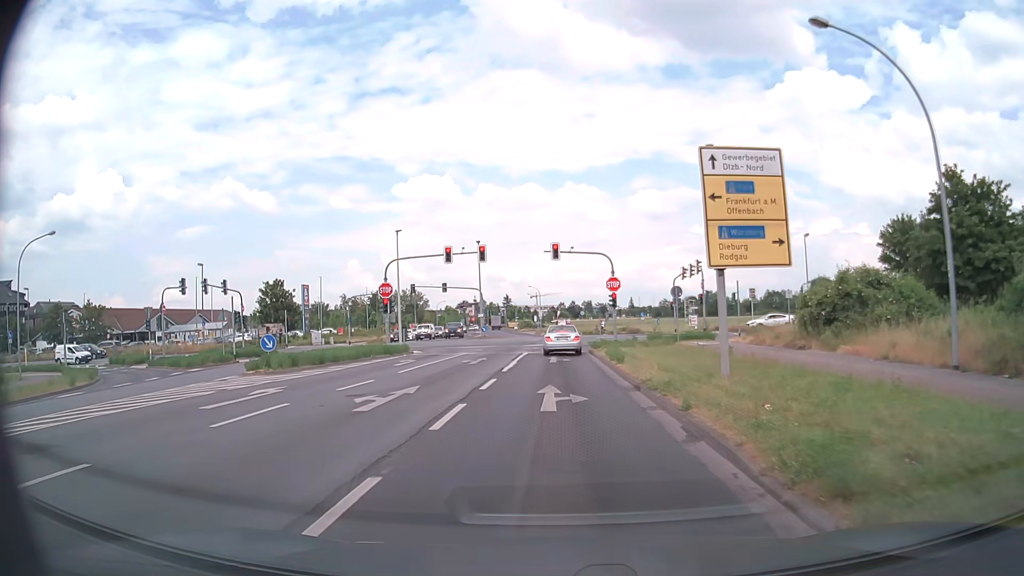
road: tertiary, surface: asphalt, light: Day
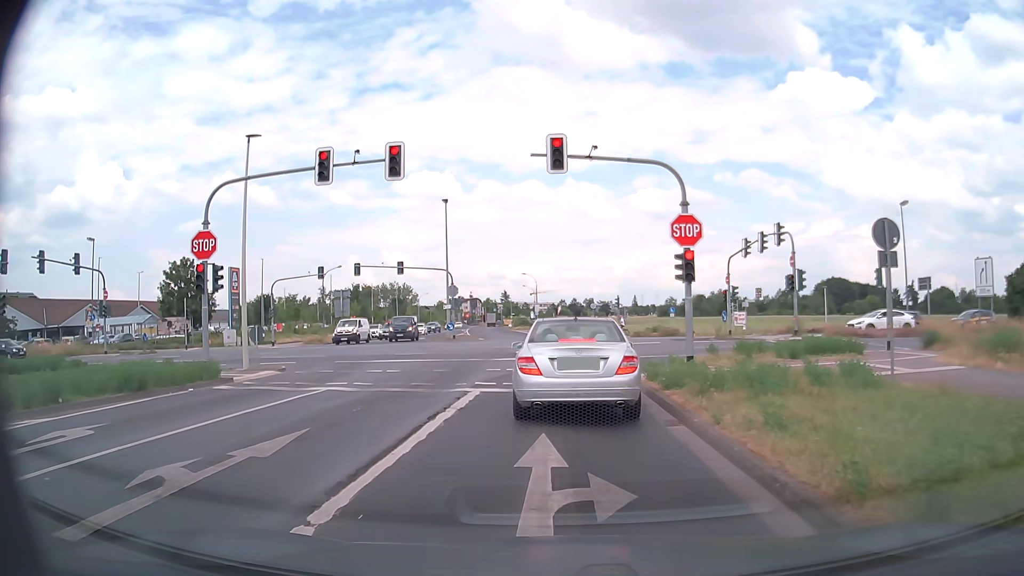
(0.0, +21.4) m; 0°
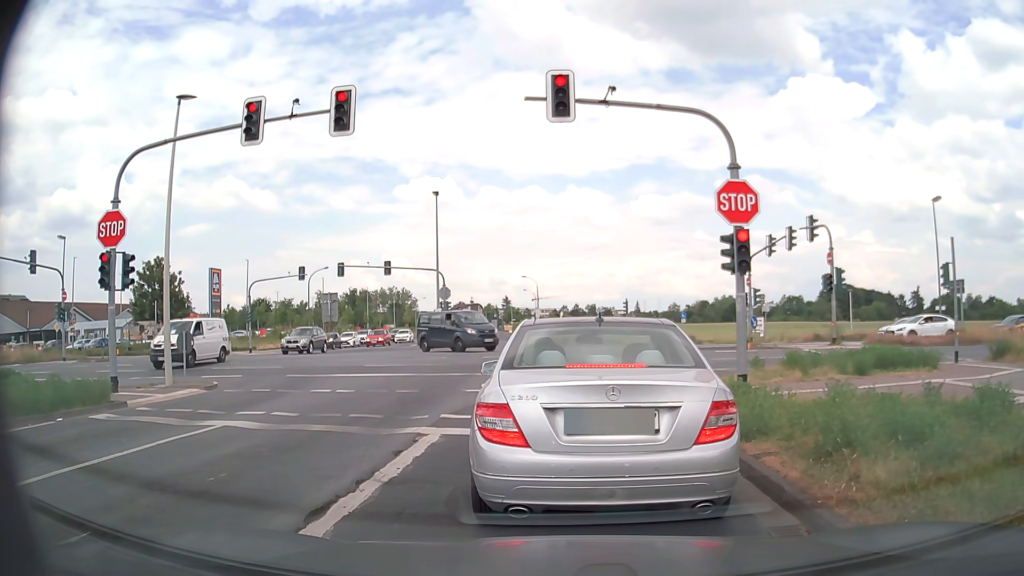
(0.0, +4.4) m; -1°
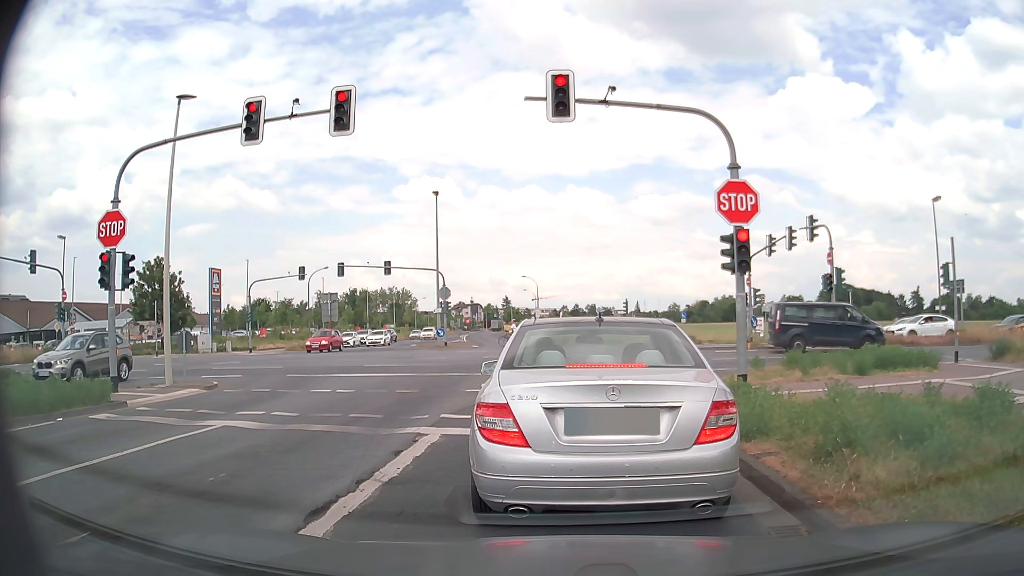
(0.0, 0.0) m; 0°
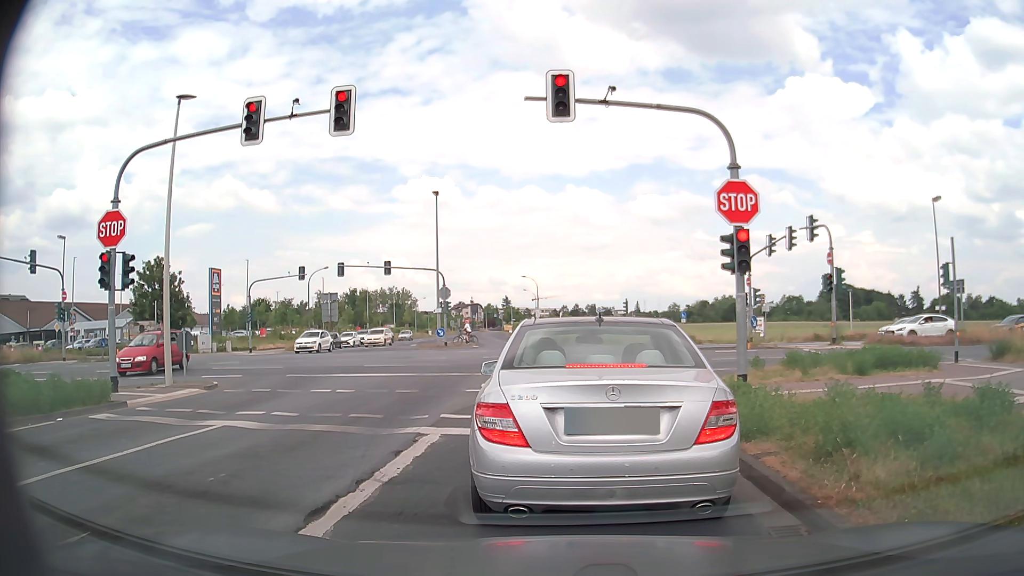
(0.0, 0.0) m; 0°
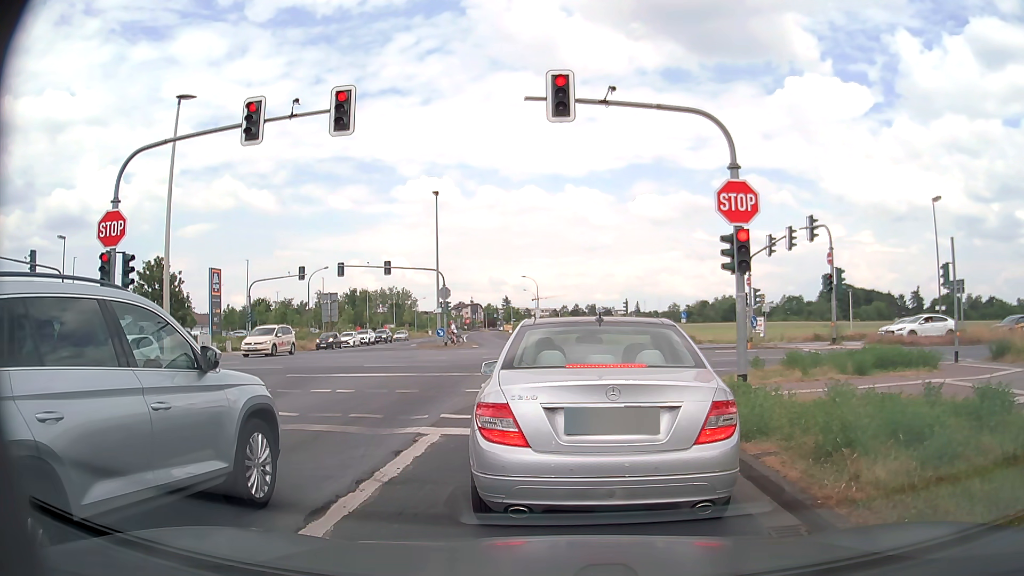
(0.0, 0.0) m; 0°
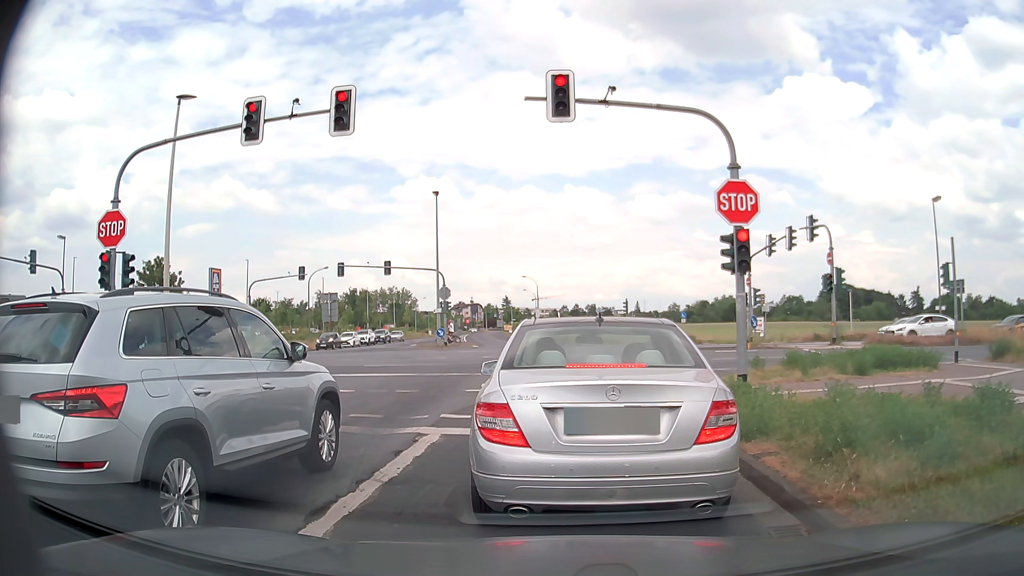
(0.0, 0.0) m; 0°
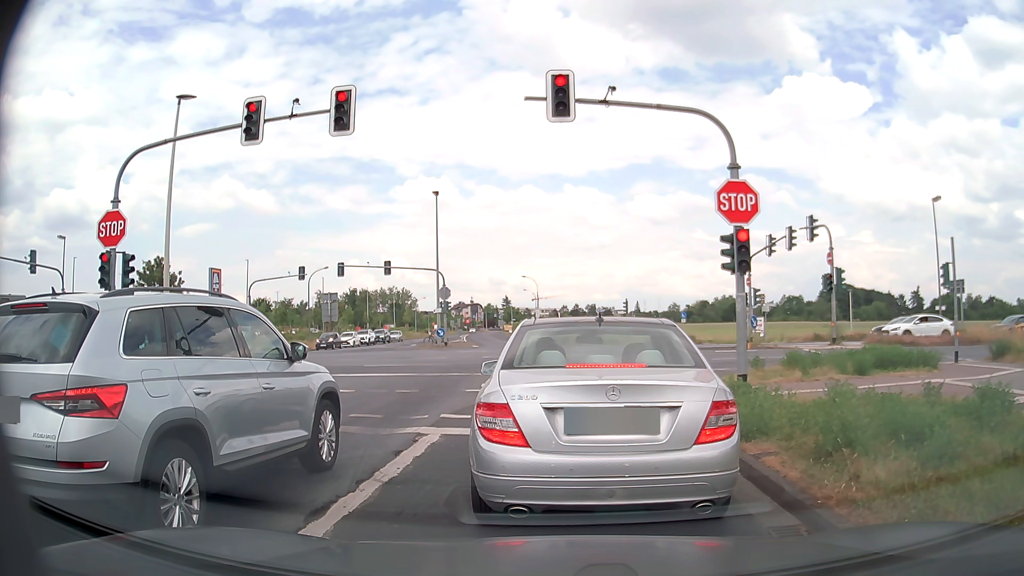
(0.0, 0.0) m; 0°
